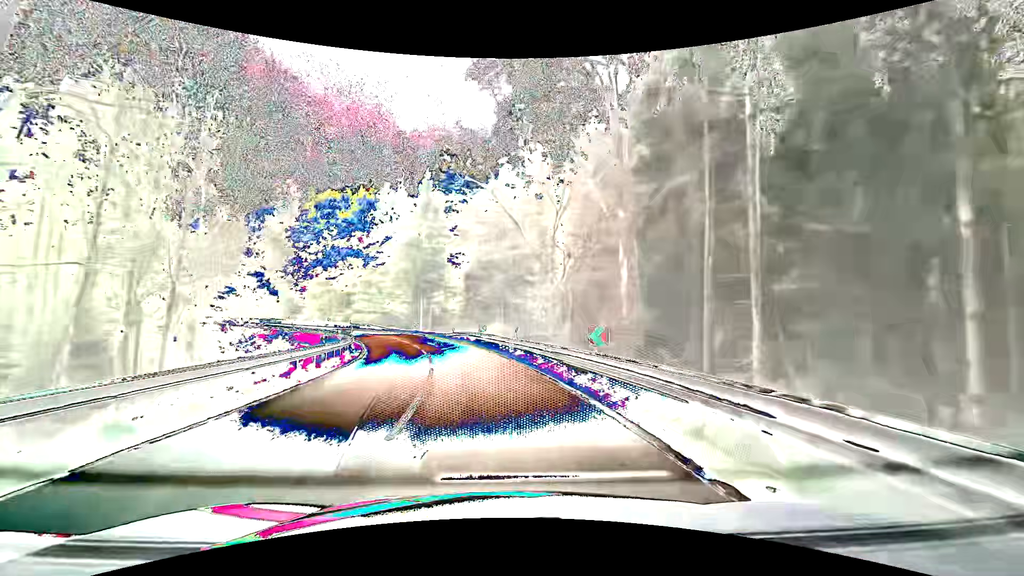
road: secondary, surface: asphalt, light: Day
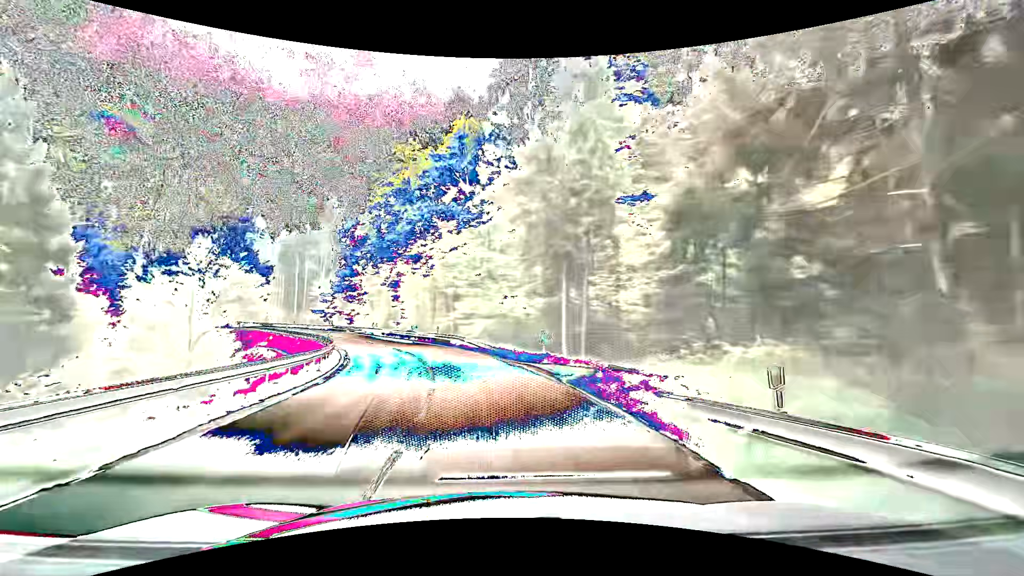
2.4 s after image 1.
(-5.0, +36.1) m; -16°
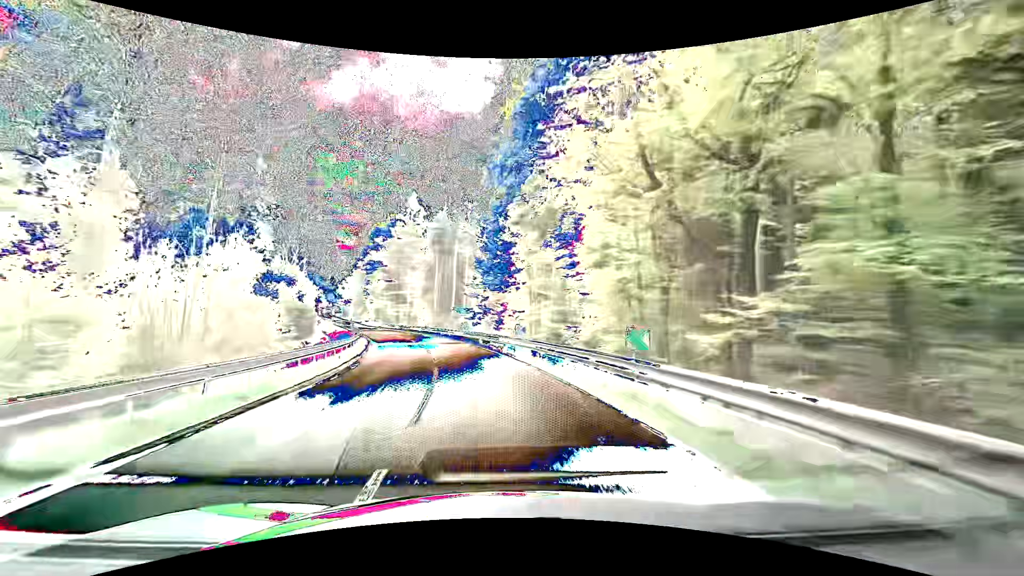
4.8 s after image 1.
(-6.9, +36.3) m; -20°
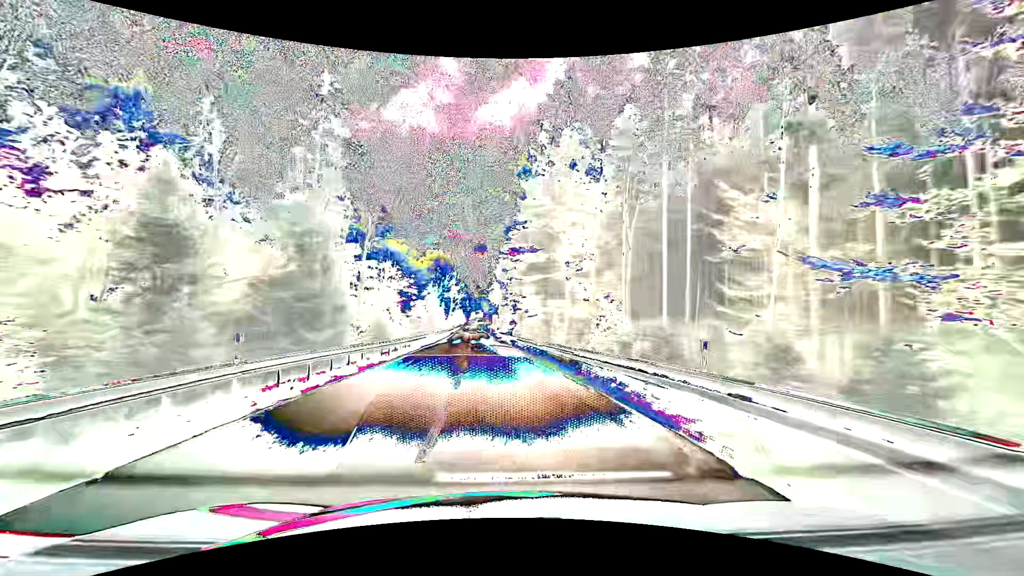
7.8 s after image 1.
(-10.0, +48.8) m; -20°
(0, +10) (0, +20) (-1, +30) (-1, +40) (-2, +50) (-2, +60) (-3, +70) (-4, +80) (-4, +90) (-5, +100) m
